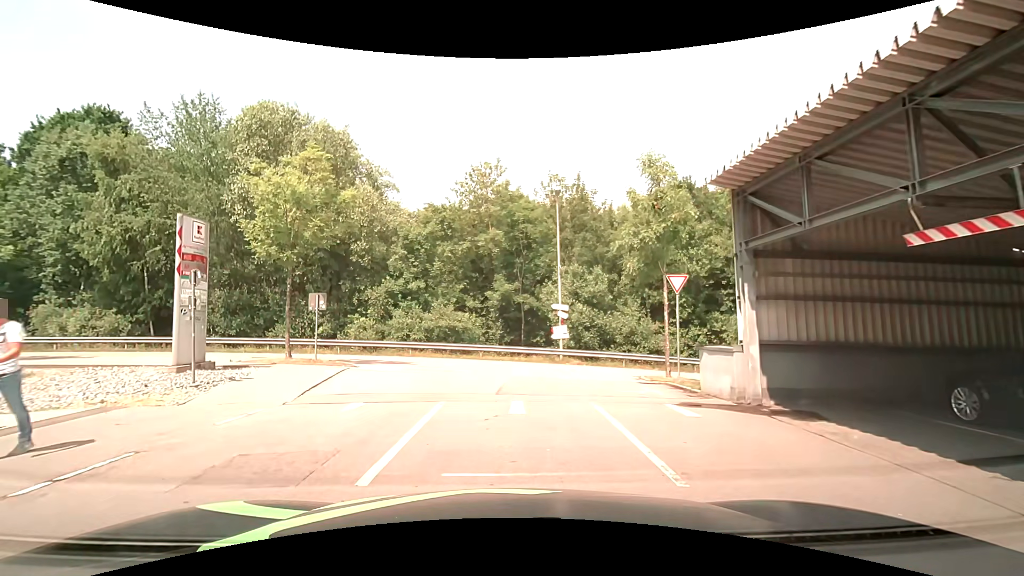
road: service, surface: asphalt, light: Day
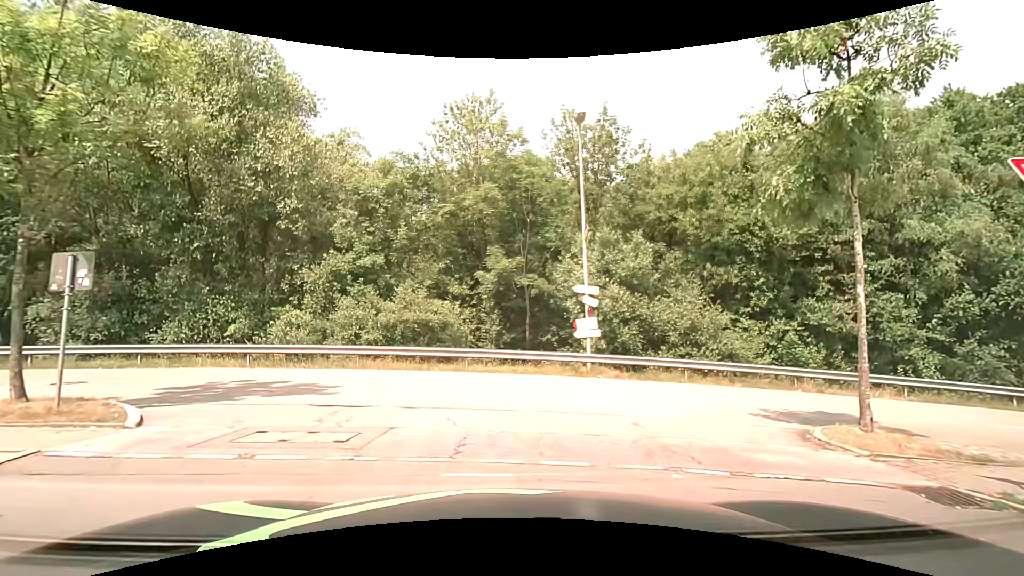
(0.0, +9.9) m; +2°
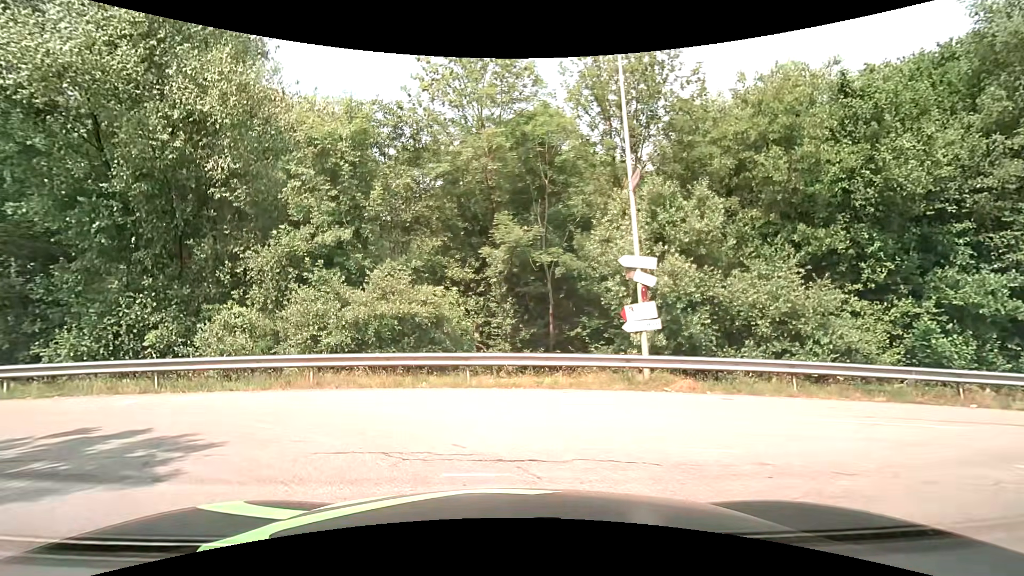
(-0.2, +5.7) m; -3°
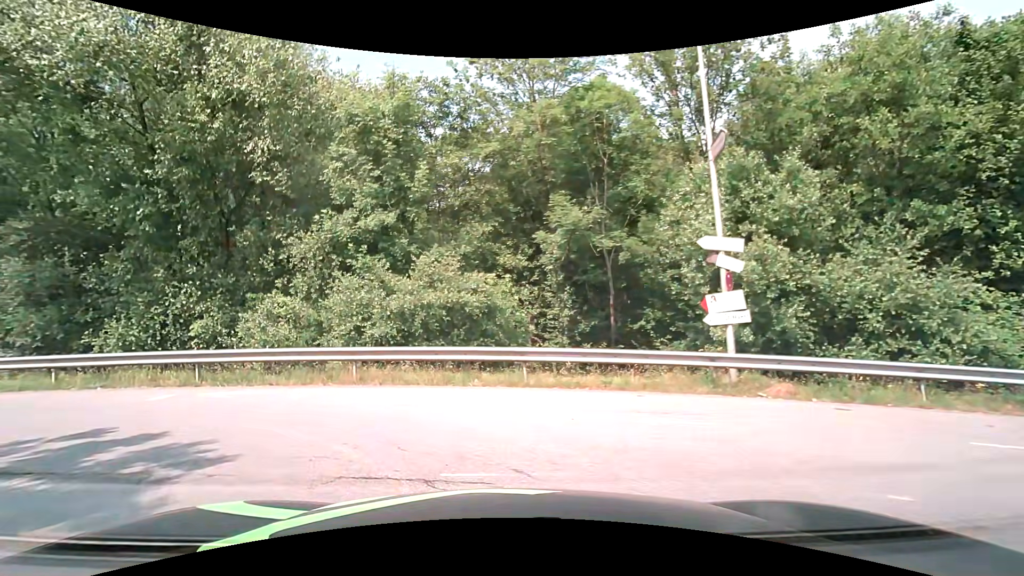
(-0.1, +1.5) m; -6°
